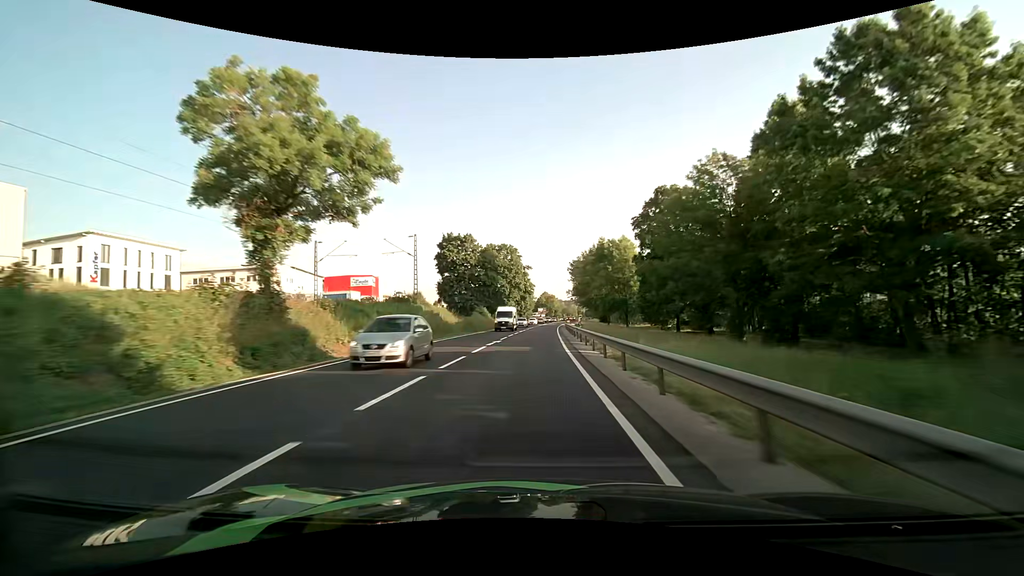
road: primary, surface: asphalt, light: Day
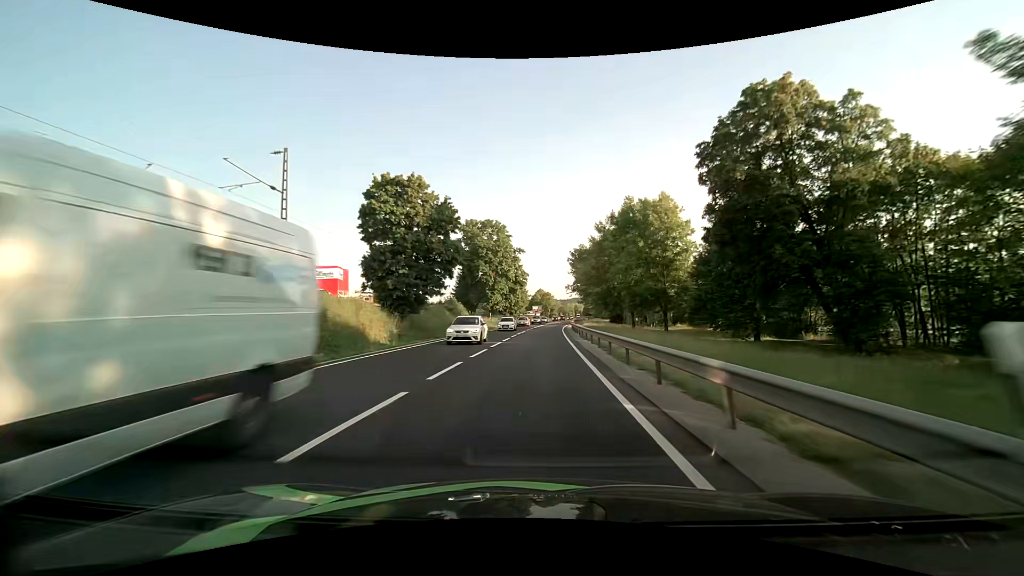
(0.0, +26.6) m; 0°
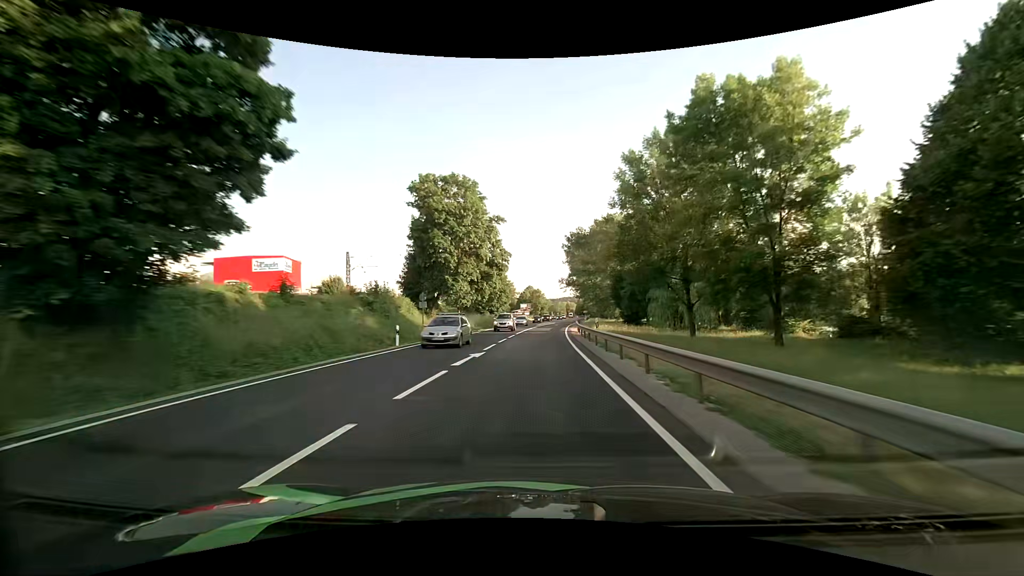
(+0.4, +26.7) m; +1°
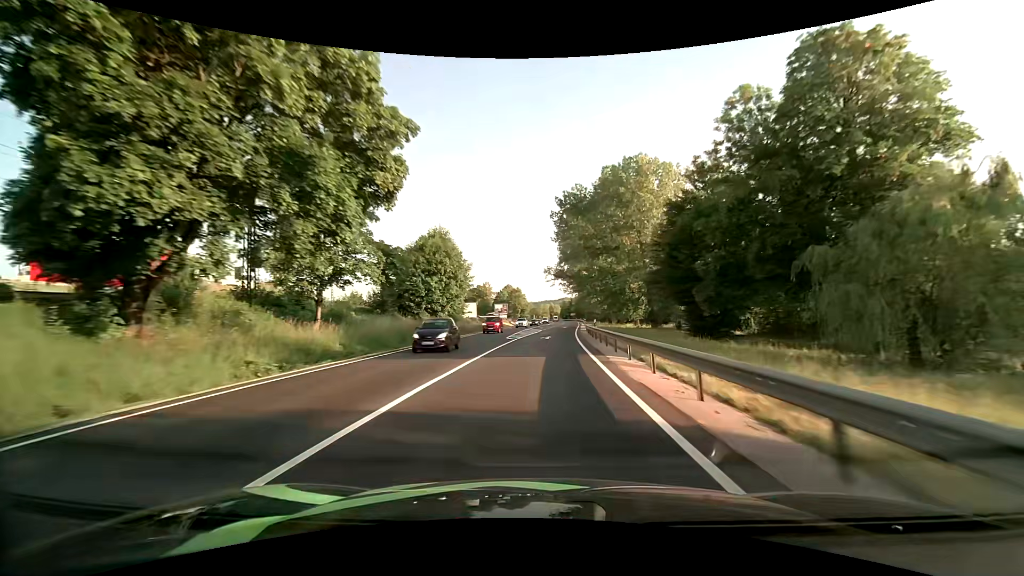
(+0.8, +39.8) m; +2°
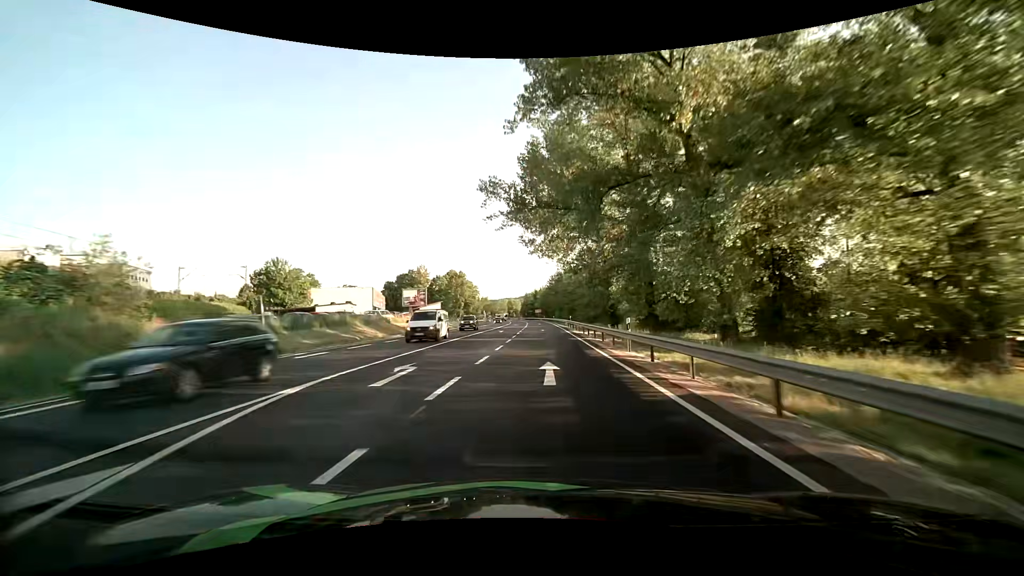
(+2.6, +65.8) m; +4°
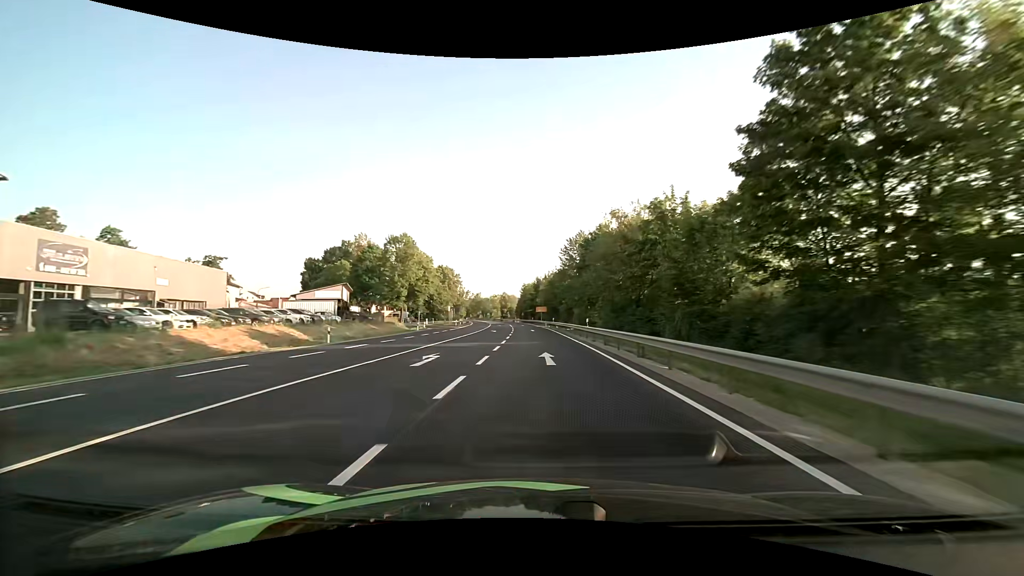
(0.0, +66.2) m; 0°
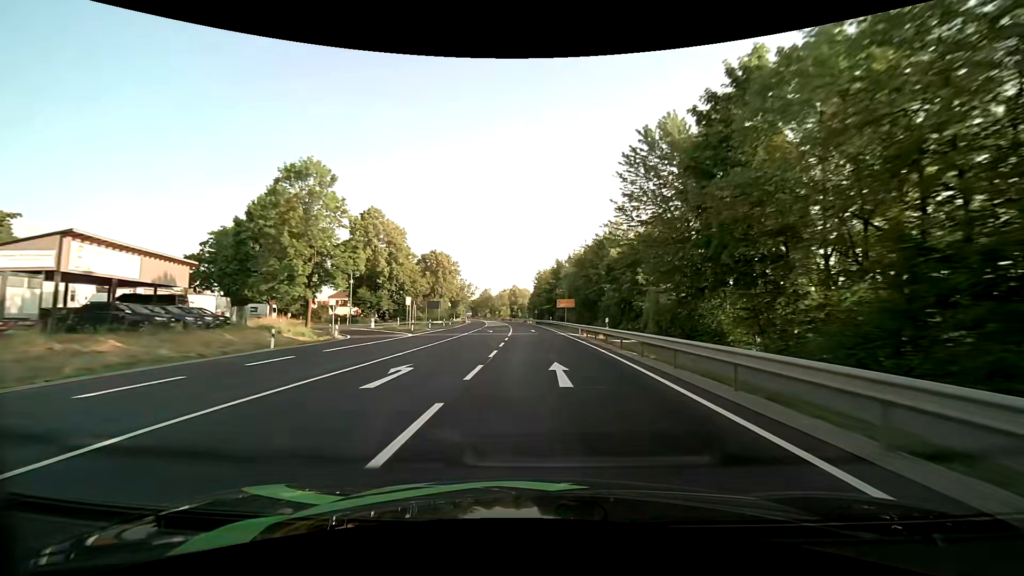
(-0.7, +39.8) m; -2°
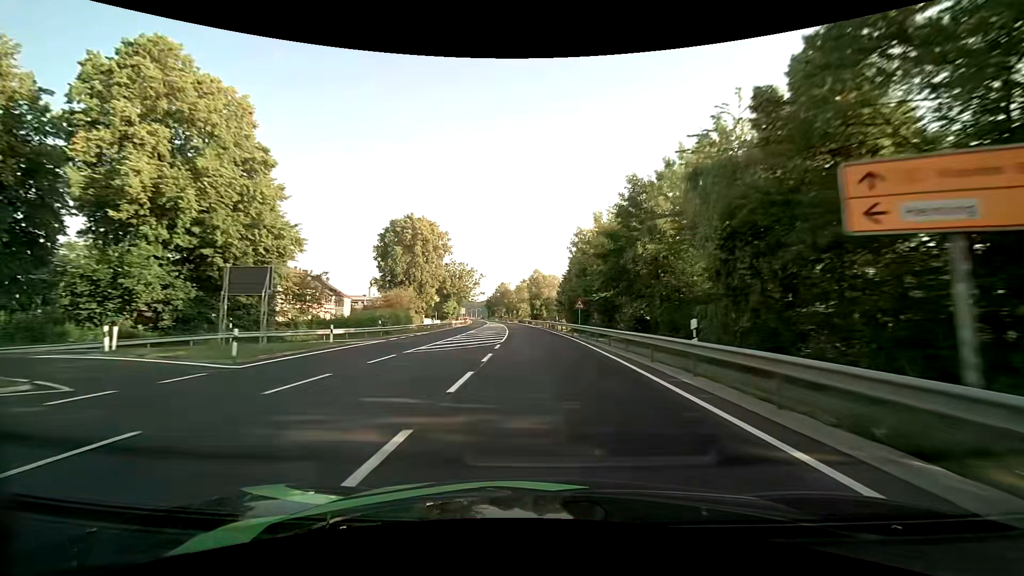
(-1.2, +53.9) m; -3°
(0, +10) (0, +20) (0, +30) (-1, +40) (-1, +50) (-2, +60) (-3, +70) (-4, +80) (-5, +90) (-6, +100) m
